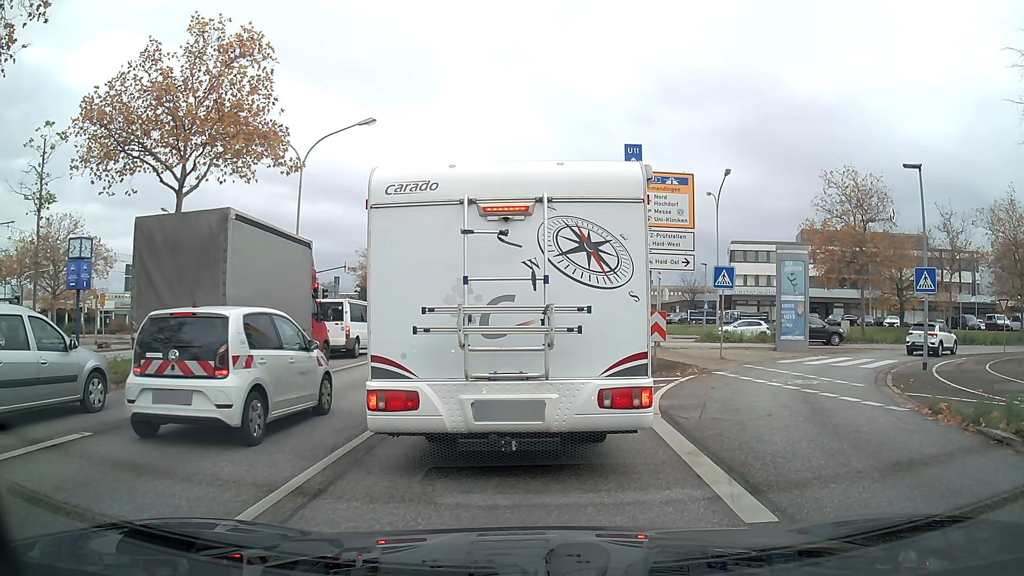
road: primary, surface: asphalt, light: Day
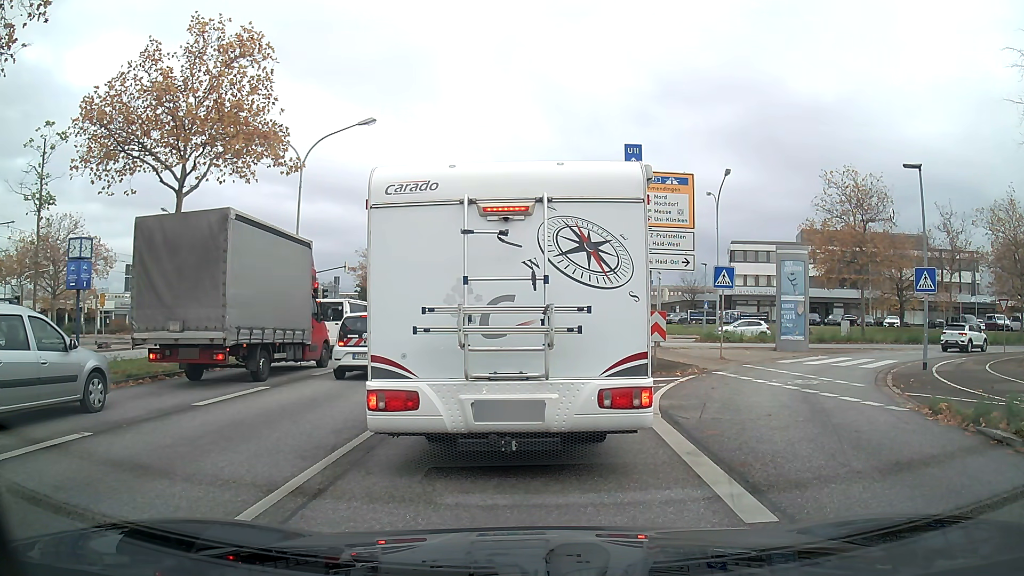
(0.0, 0.0) m; 0°
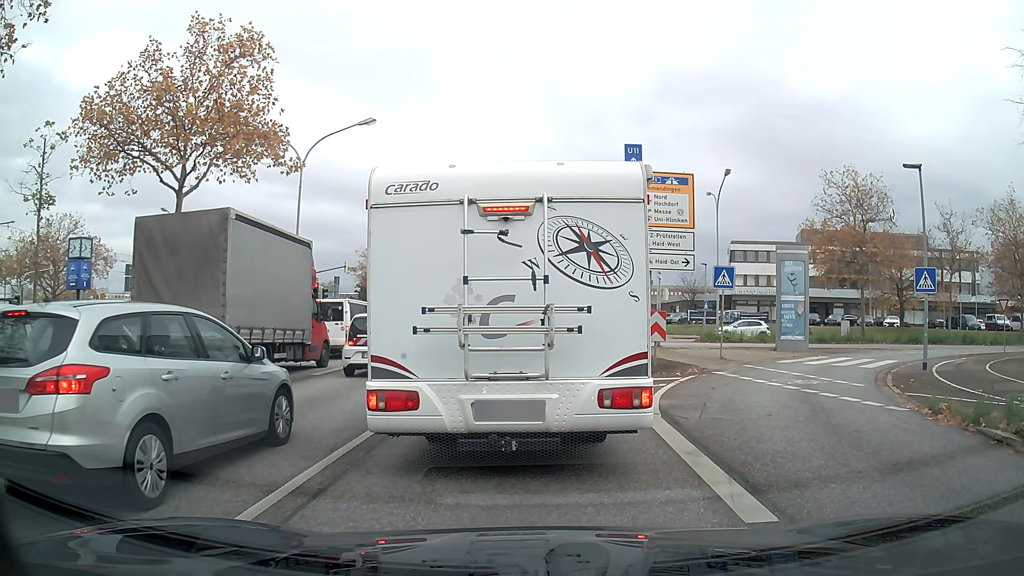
(0.0, 0.0) m; 0°
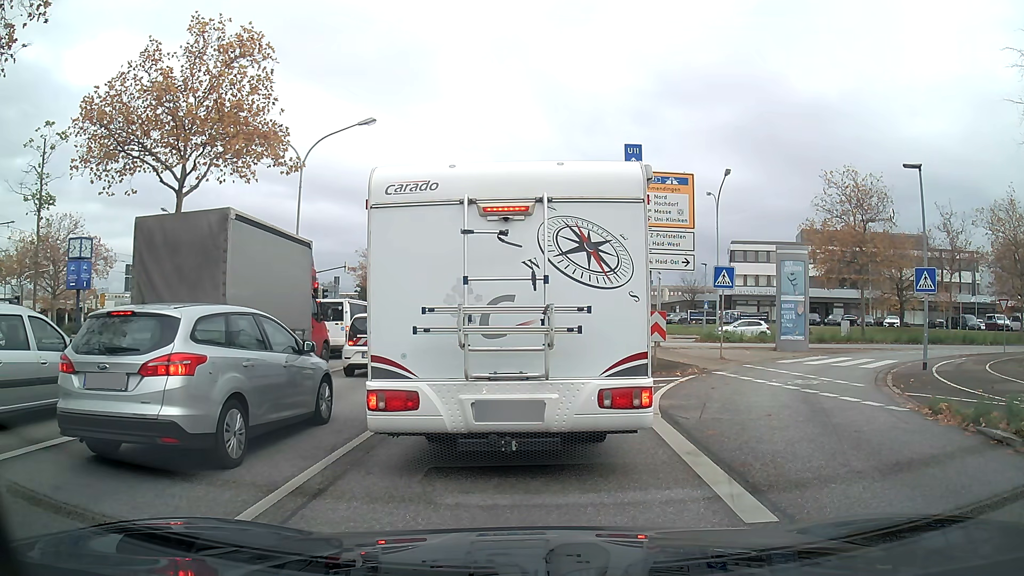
(0.0, 0.0) m; 0°
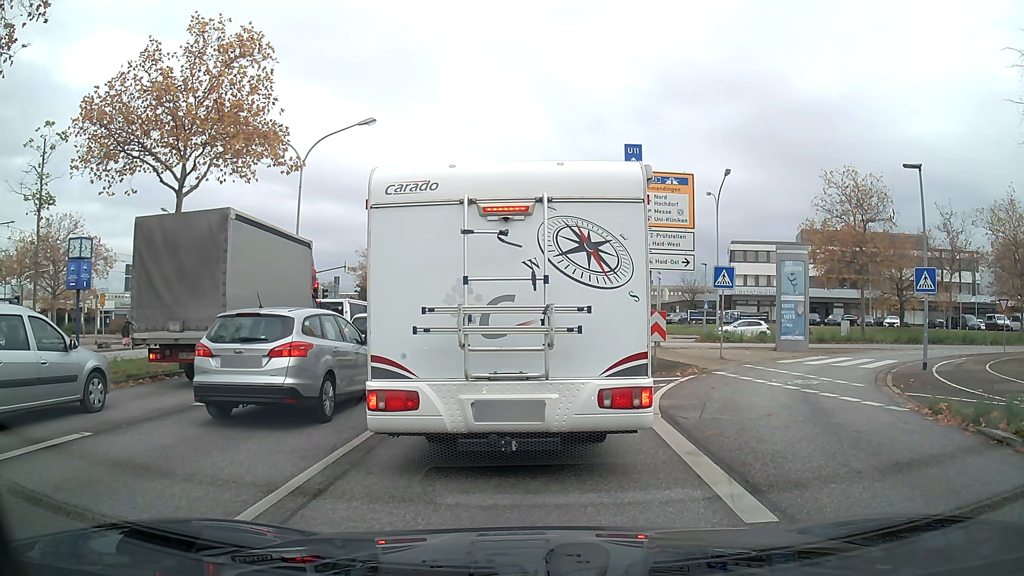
(0.0, 0.0) m; 0°
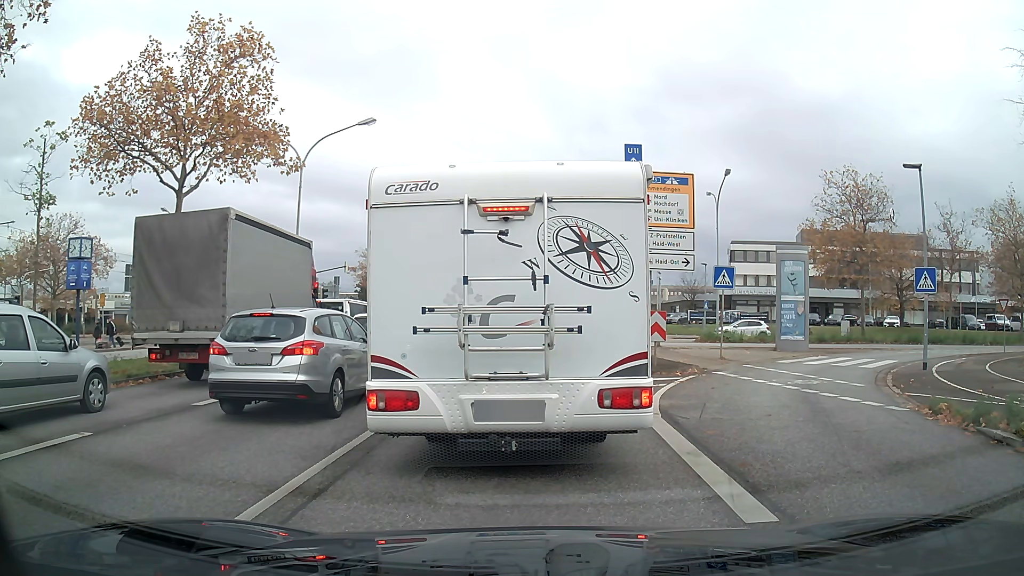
(0.0, 0.0) m; 0°
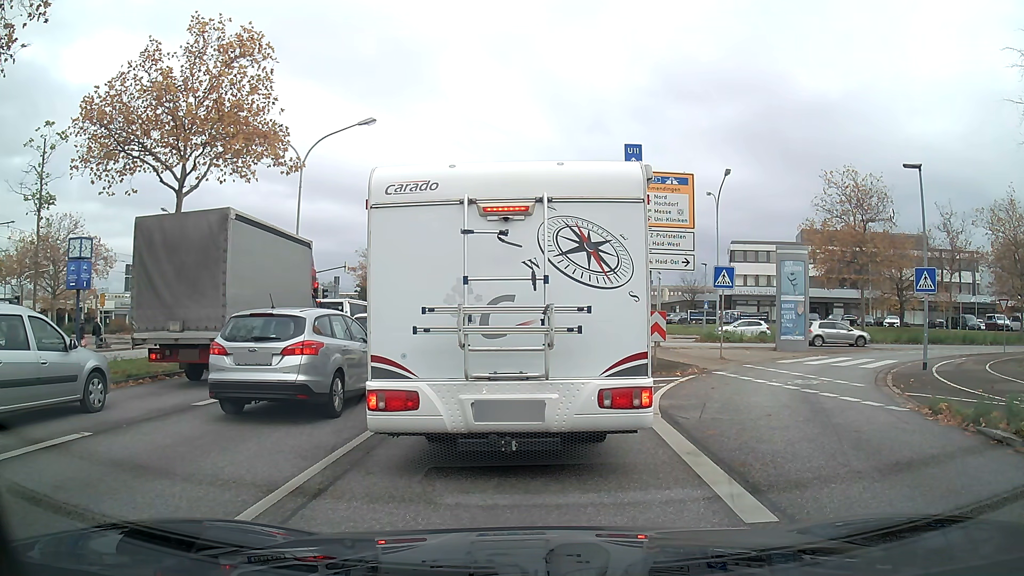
(0.0, 0.0) m; 0°
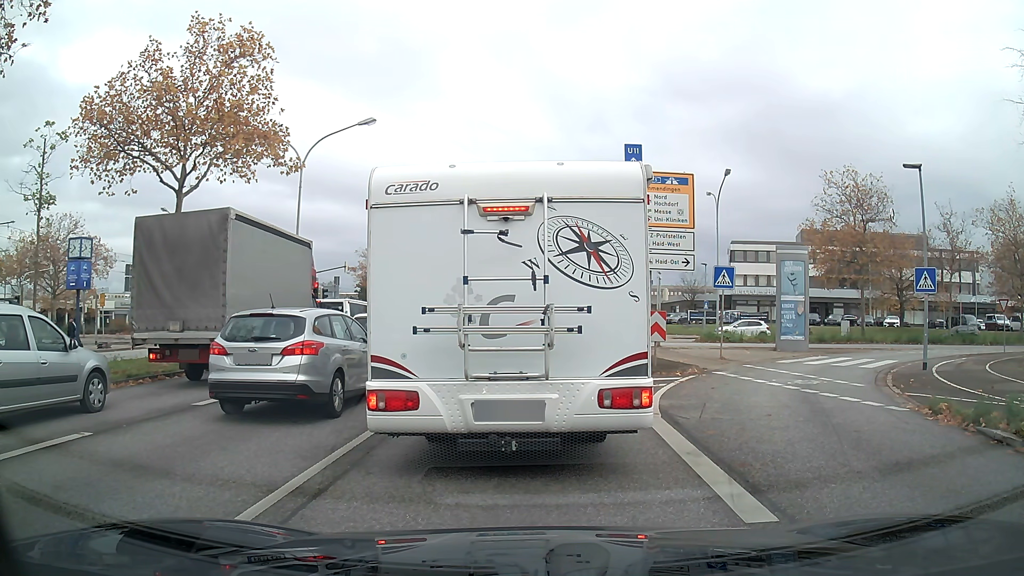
(0.0, 0.0) m; 0°
